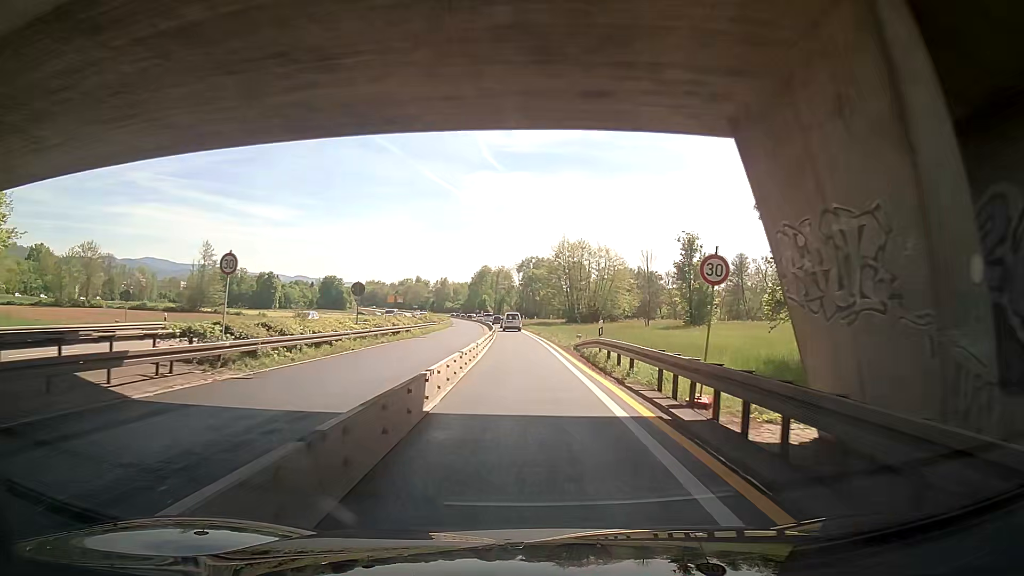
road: trunk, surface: asphalt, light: Day
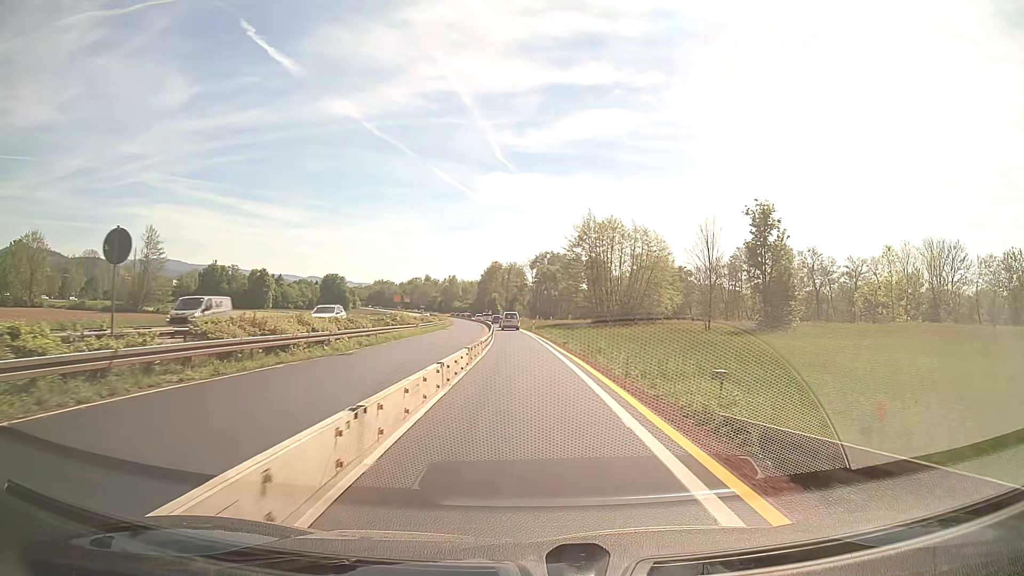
(-0.5, +22.6) m; -1°
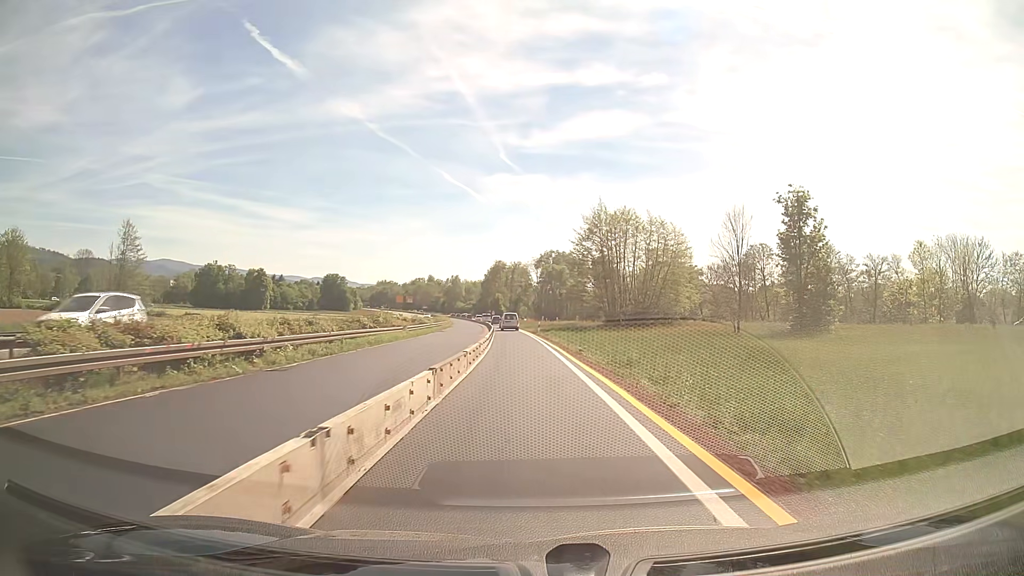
(-0.1, +7.3) m; -1°
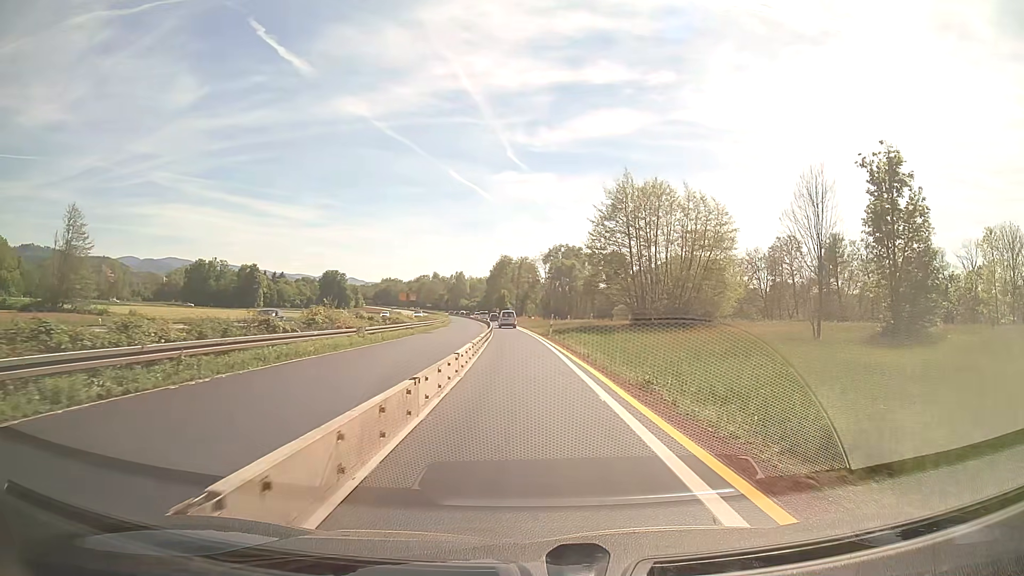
(-0.1, +14.0) m; -1°
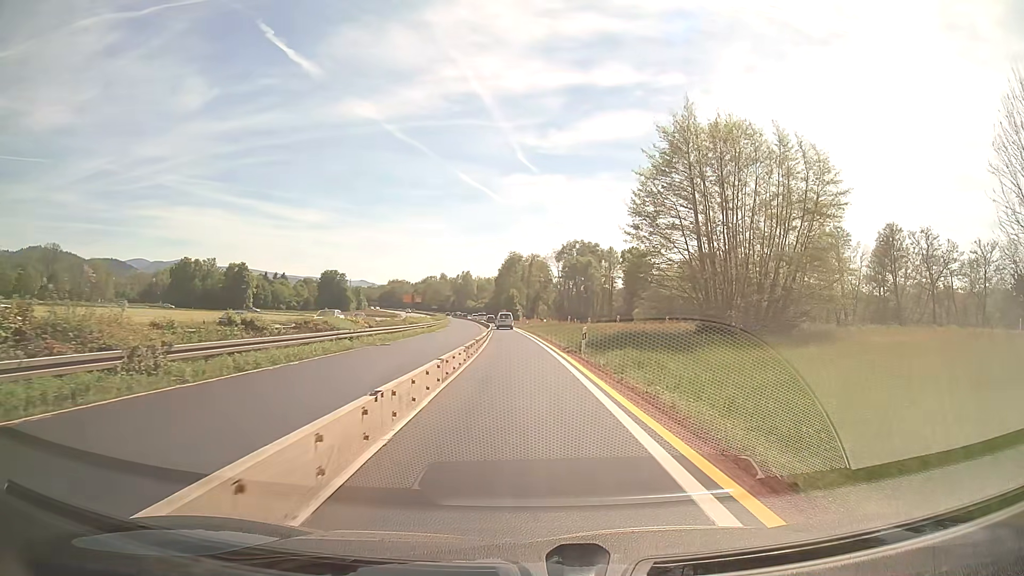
(-0.1, +19.6) m; -1°
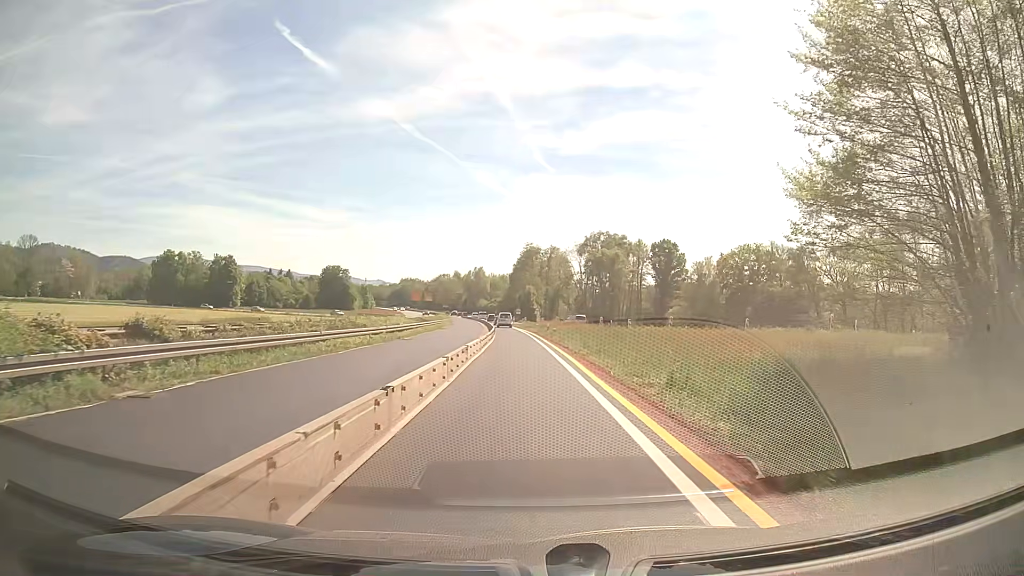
(-0.3, +23.5) m; -1°
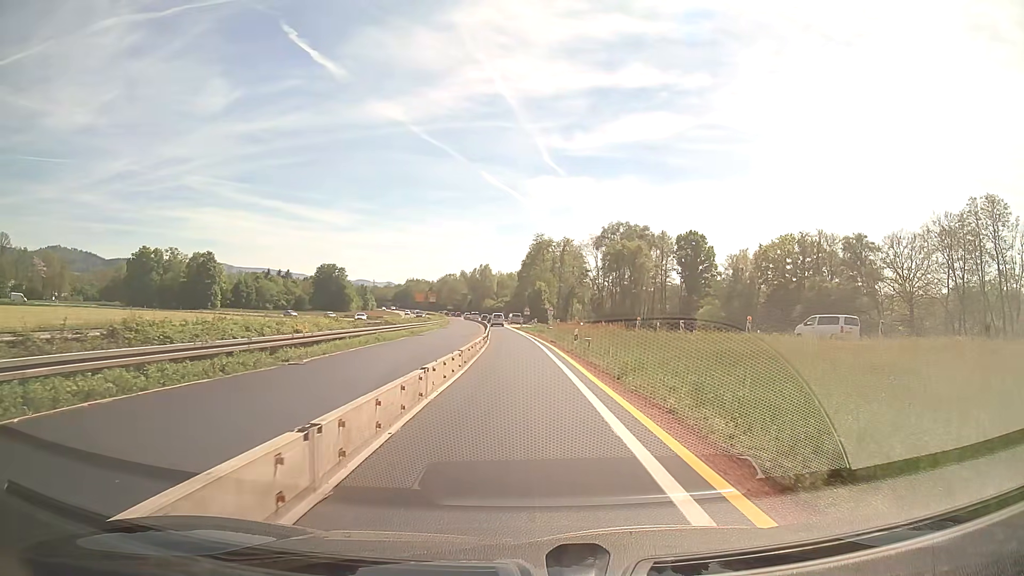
(-0.2, +20.7) m; -1°
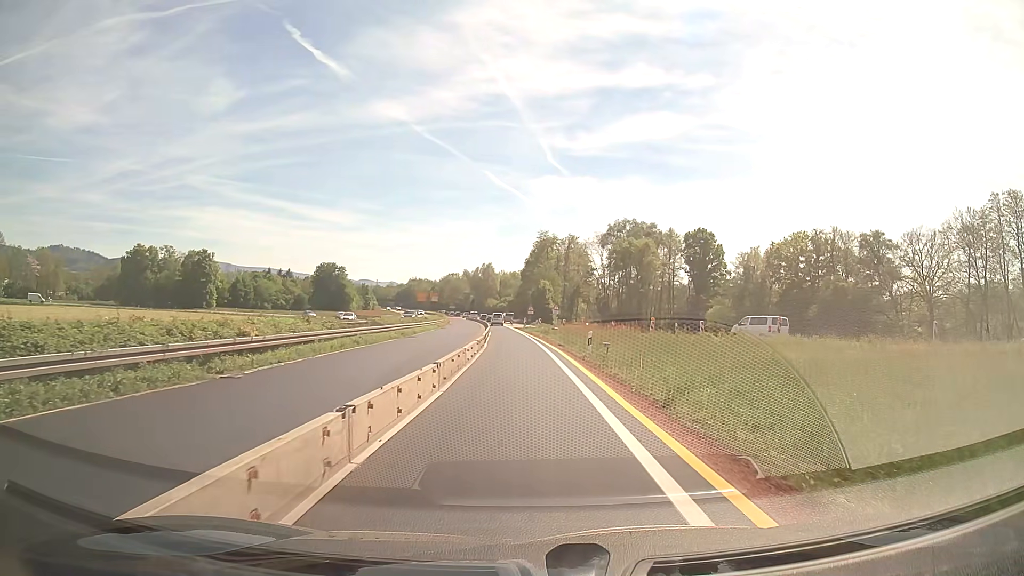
(0.0, +5.0) m; 0°
(0, +10) (0, +20) (0, +30) (-1, +40) (-1, +50) (-2, +60) (-2, +70) (-3, +80) (-4, +90) (-5, +100) m
